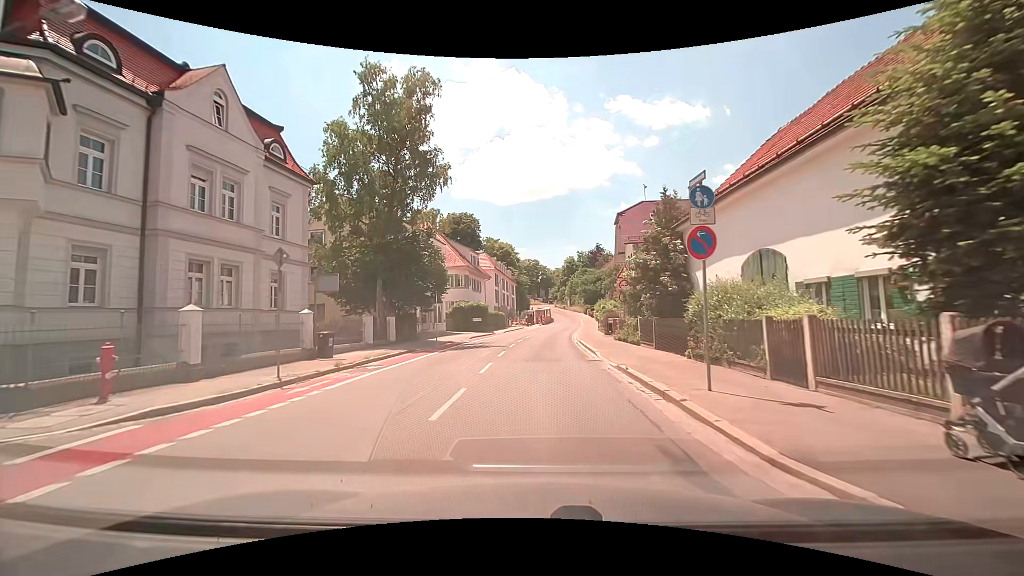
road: secondary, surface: asphalt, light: Day
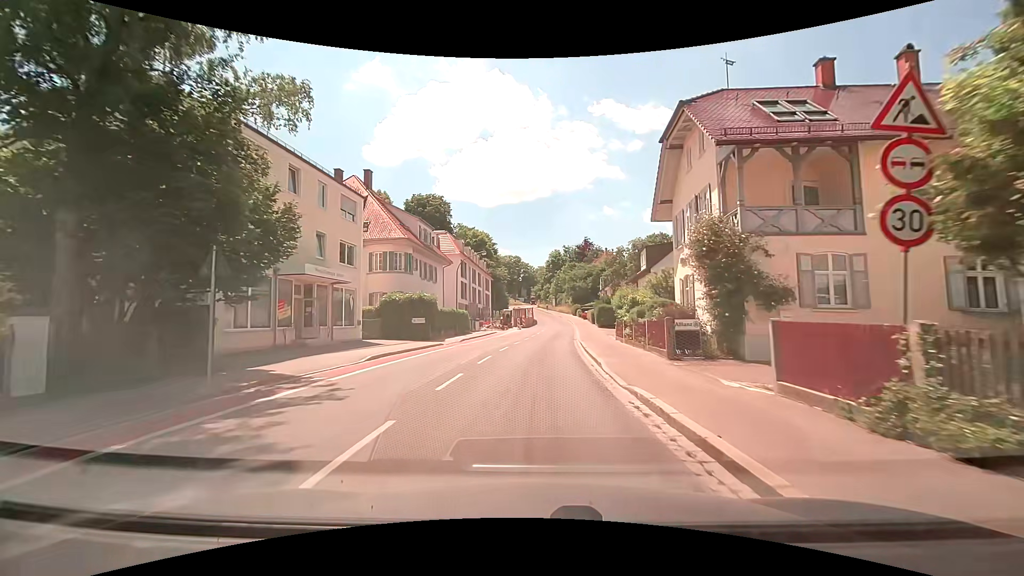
(+0.5, +21.1) m; +2°
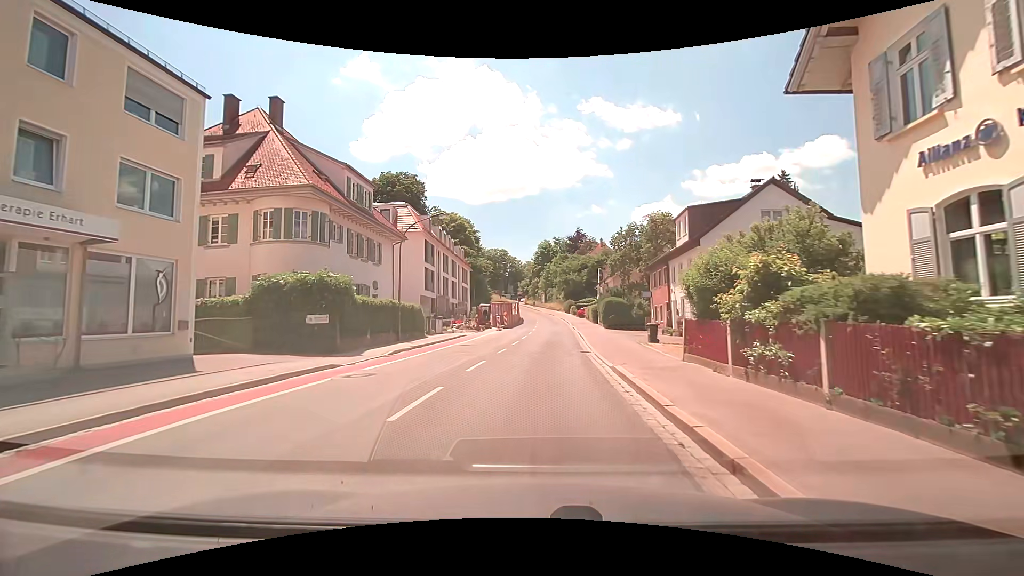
(+0.3, +14.9) m; +3°
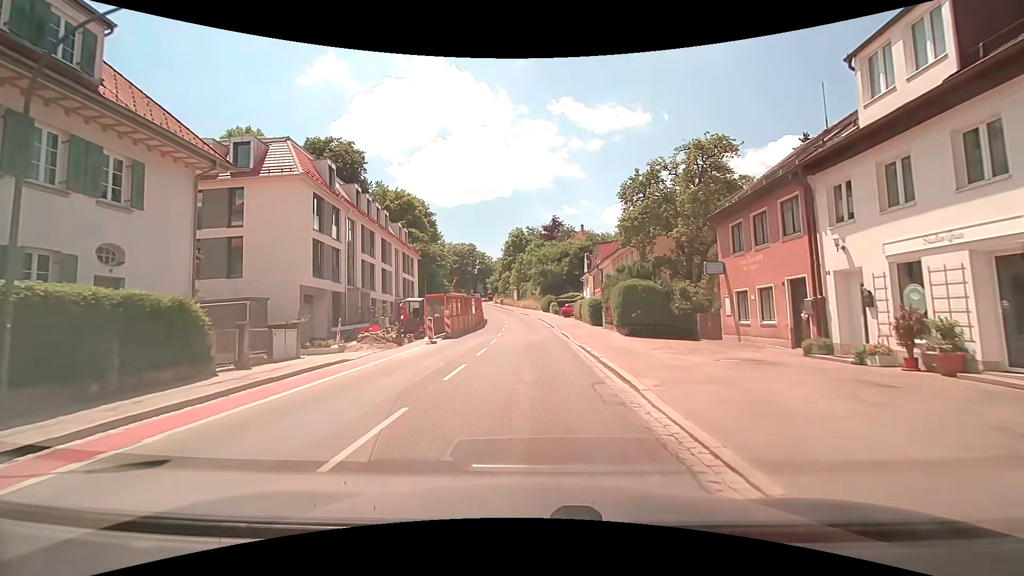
(+0.3, +19.9) m; +3°
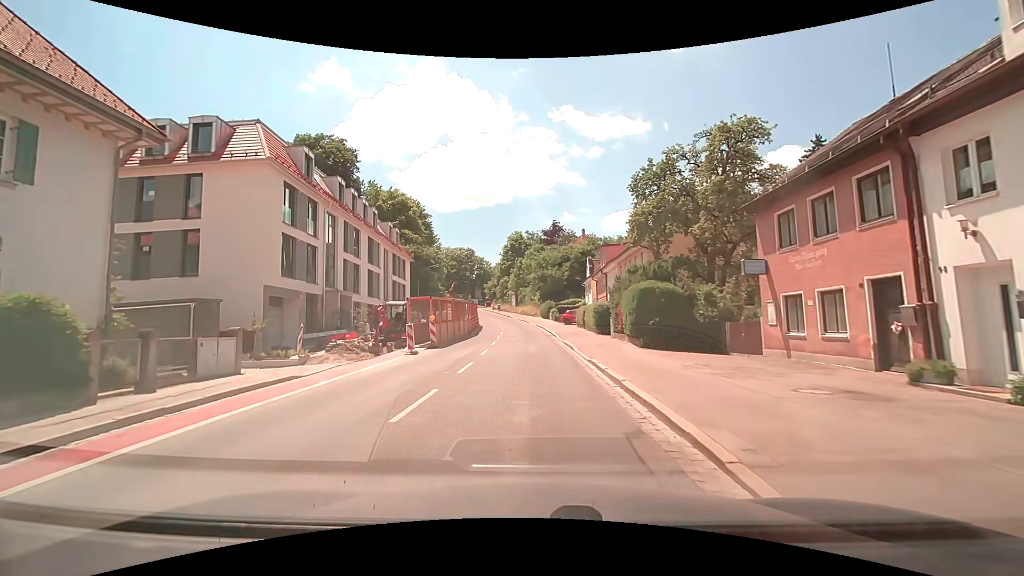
(0.0, +3.7) m; 0°
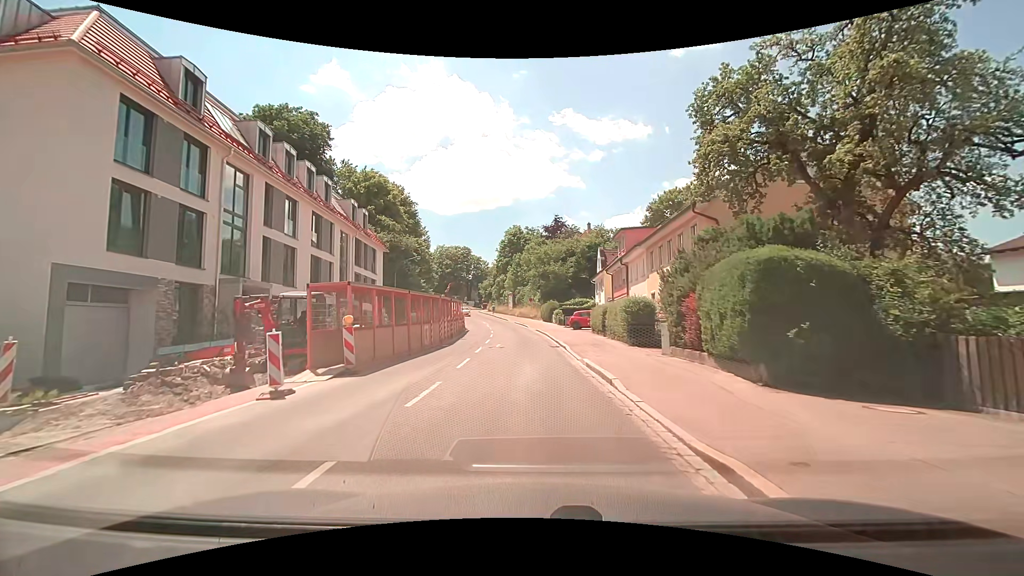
(-0.1, +11.0) m; 0°
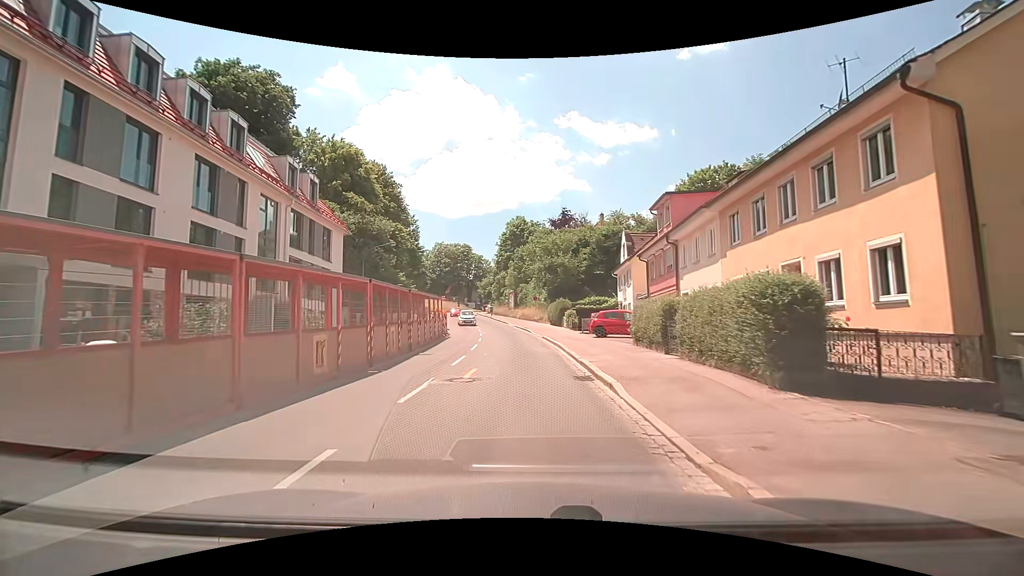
(-0.2, +11.8) m; -1°
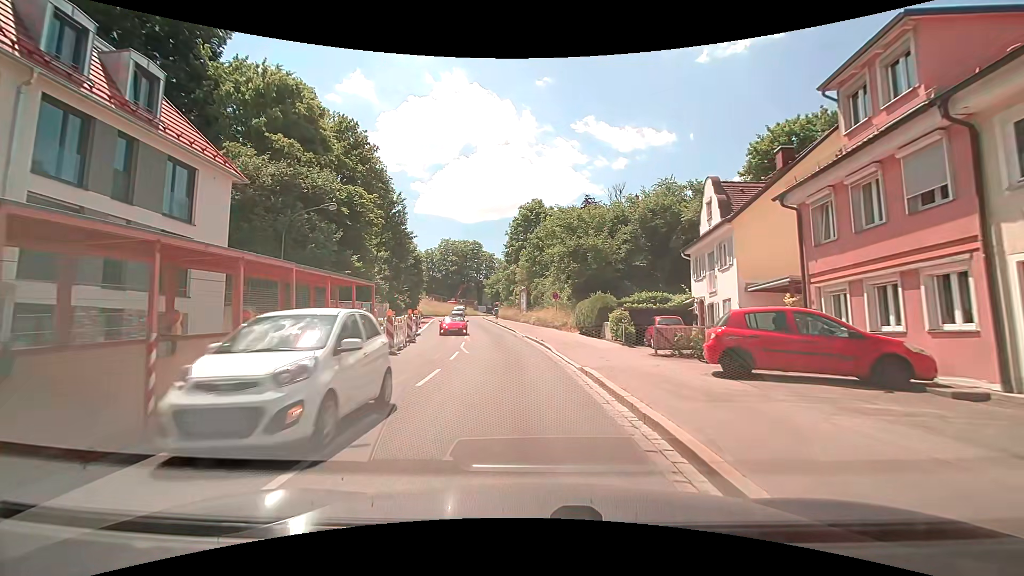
(-0.2, +16.4) m; -1°
(0, +10) (-1, +20) (-2, +30) (-4, +40) (-6, +50) (-8, +59) (-9, +69) (-11, +79) (-11, +89) (-10, +99) m
